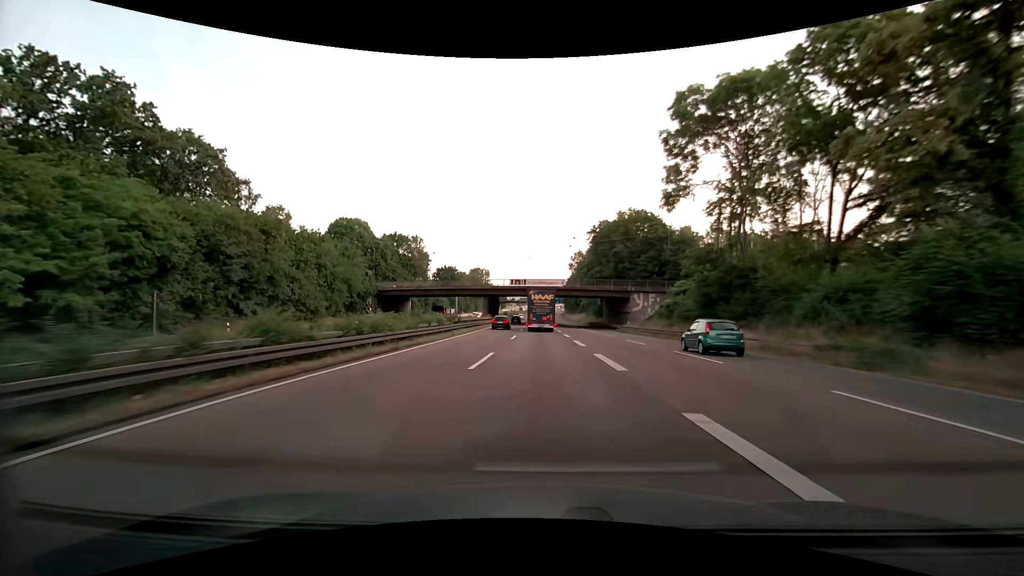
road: motorway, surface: asphalt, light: Day
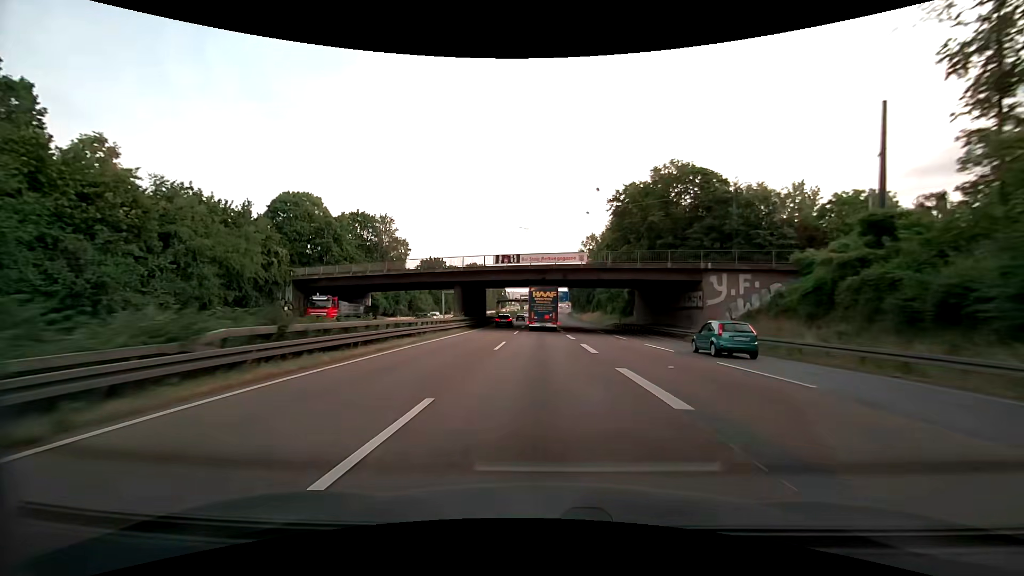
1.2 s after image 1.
(0.0, +29.1) m; 0°
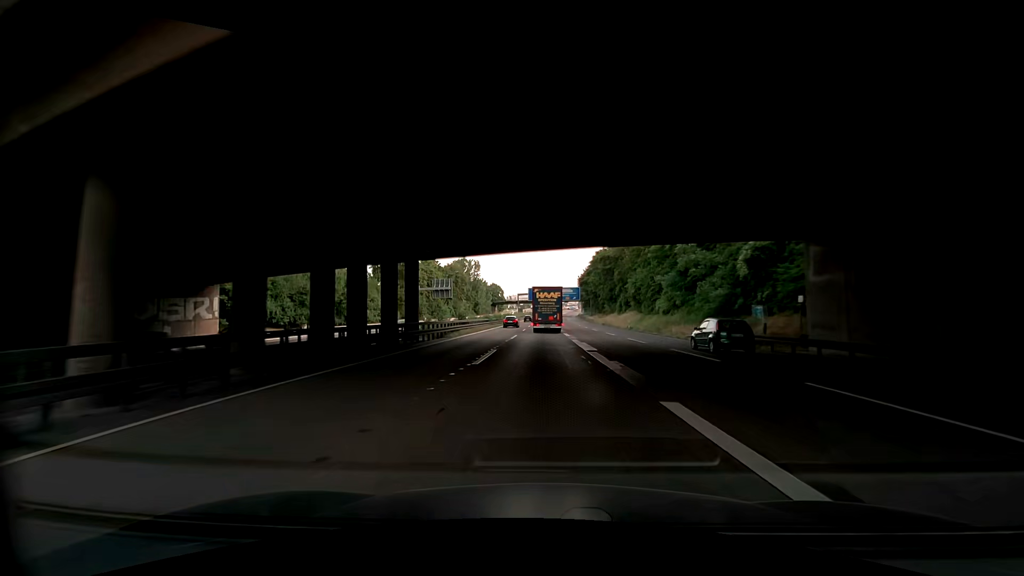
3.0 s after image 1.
(0.0, +41.3) m; 0°
(0, +10) (0, +20) (-1, +30) (-1, +40) (-1, +50) (-1, +60) (-1, +70) (-1, +80) (-1, +90) (-1, +100) m
